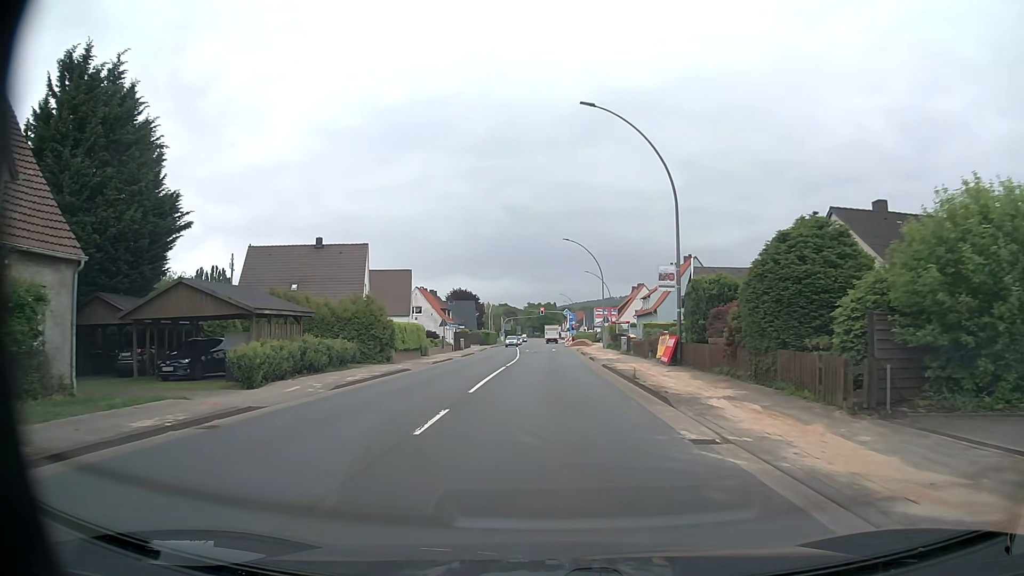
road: primary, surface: asphalt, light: Day
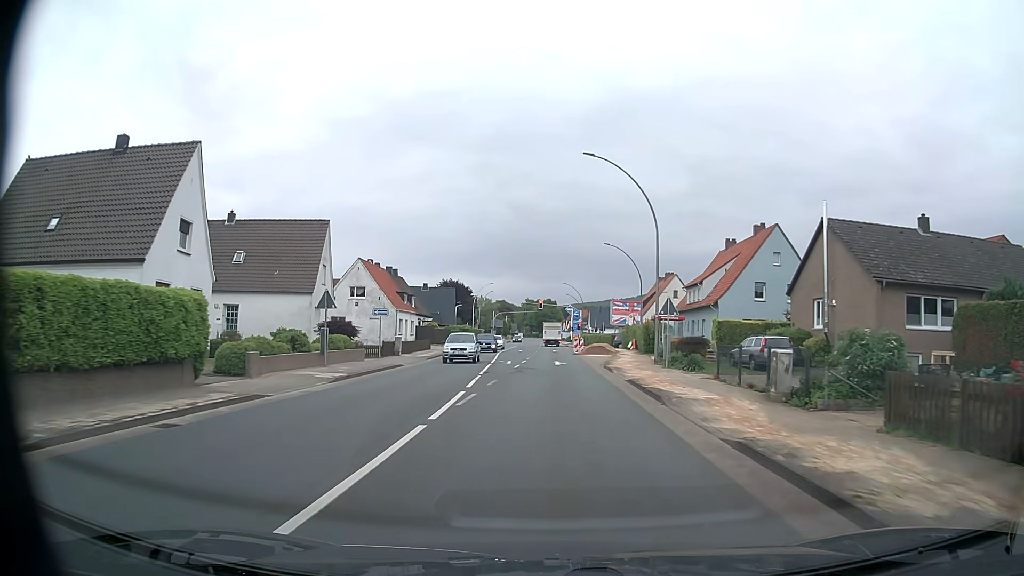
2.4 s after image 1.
(+0.1, +29.4) m; 0°
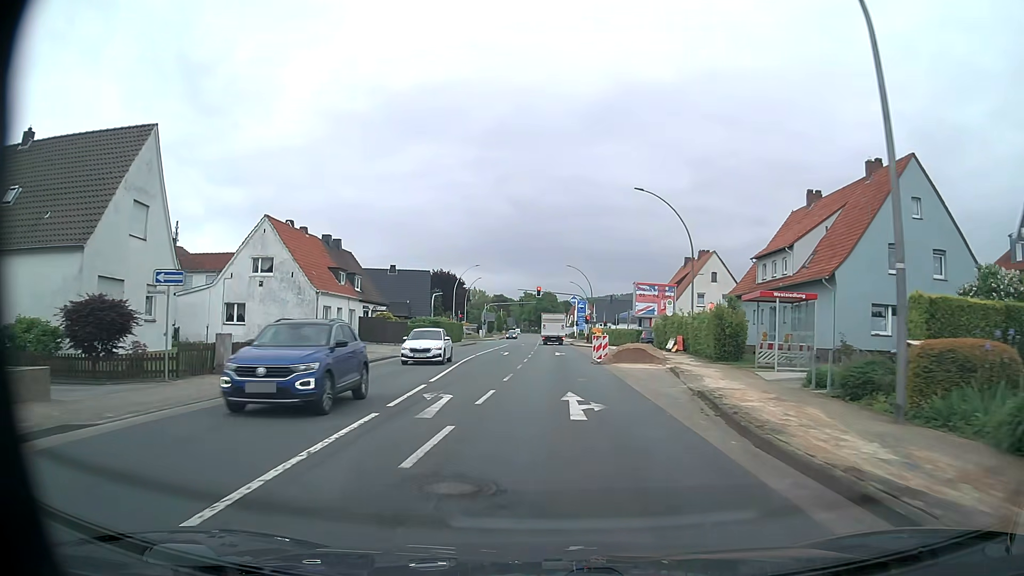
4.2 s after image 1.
(0.0, +22.2) m; 0°
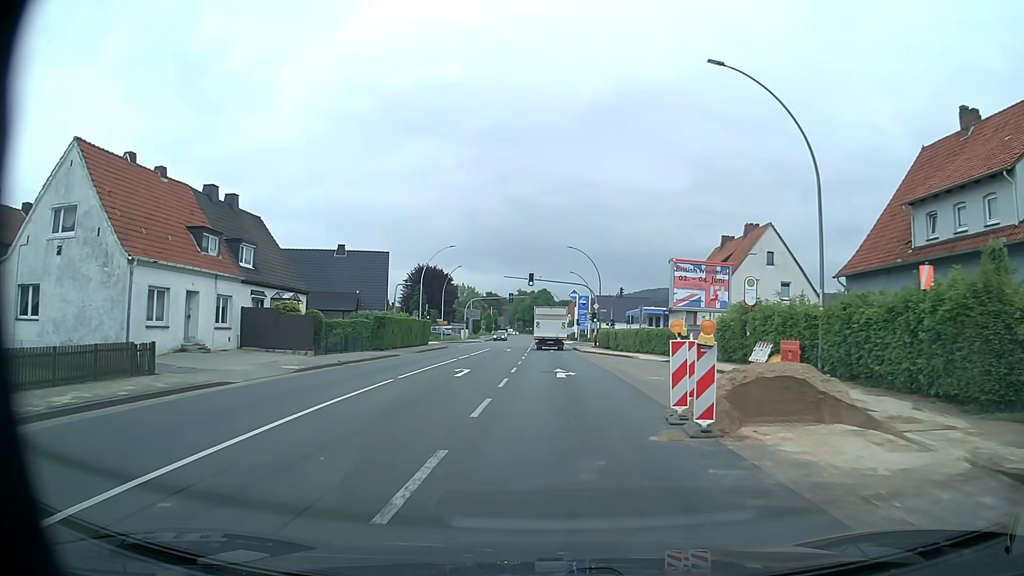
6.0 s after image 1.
(0.0, +19.7) m; 0°
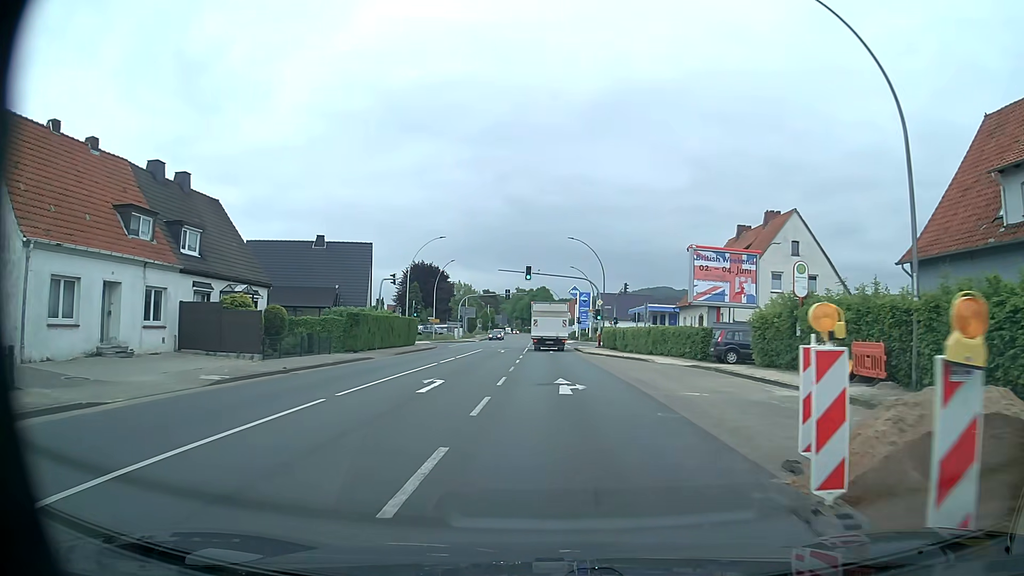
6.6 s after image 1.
(0.0, +5.8) m; 0°
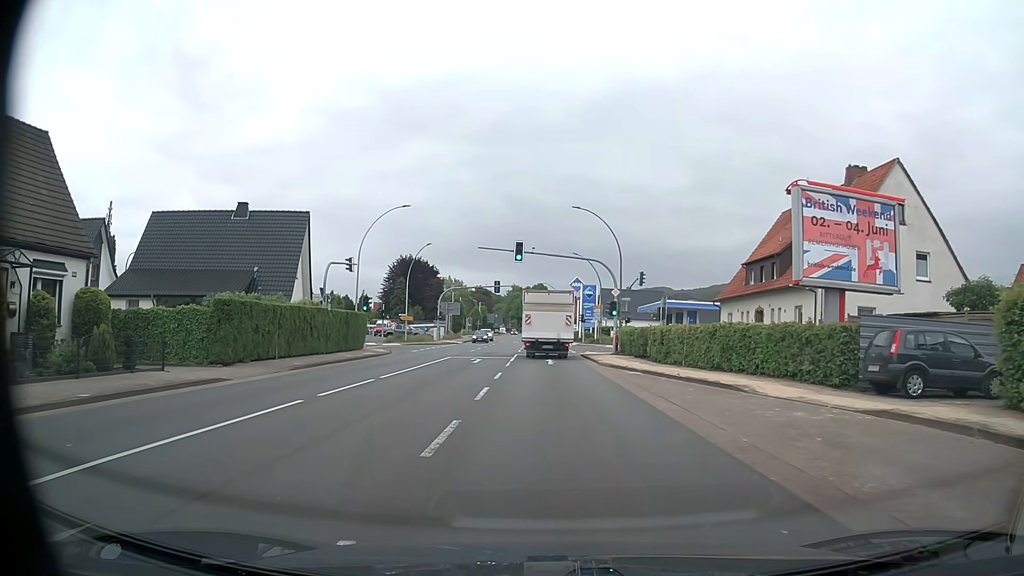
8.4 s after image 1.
(0.0, +15.4) m; 0°
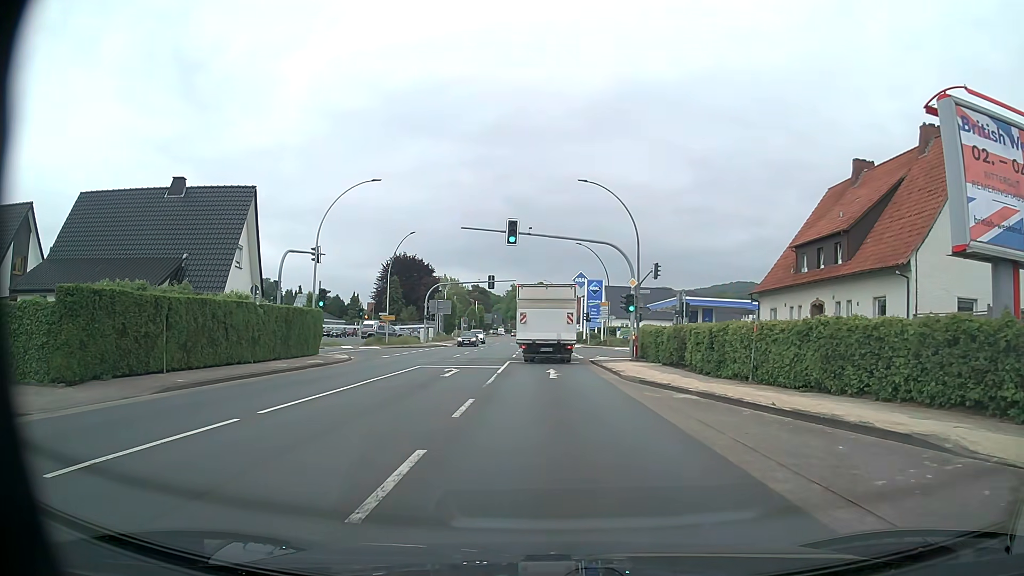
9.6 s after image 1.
(+0.1, +8.5) m; +1°
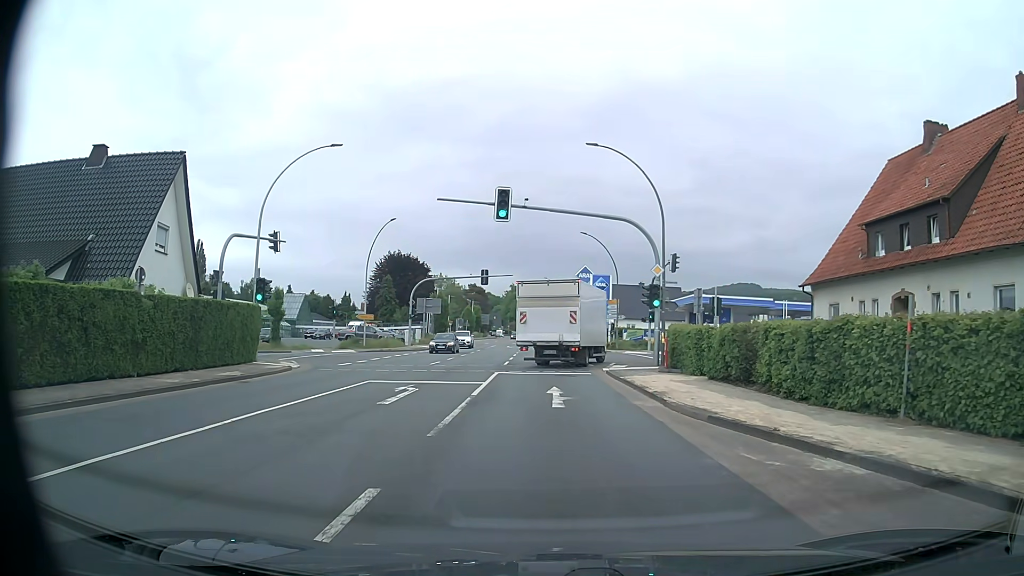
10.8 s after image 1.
(0.0, +7.8) m; 0°
(0, +10) (0, +20) (0, +30) (0, +40) (0, +50) (-1, +60) (-1, +70) (-1, +80) (-1, +90) (-2, +100) m
